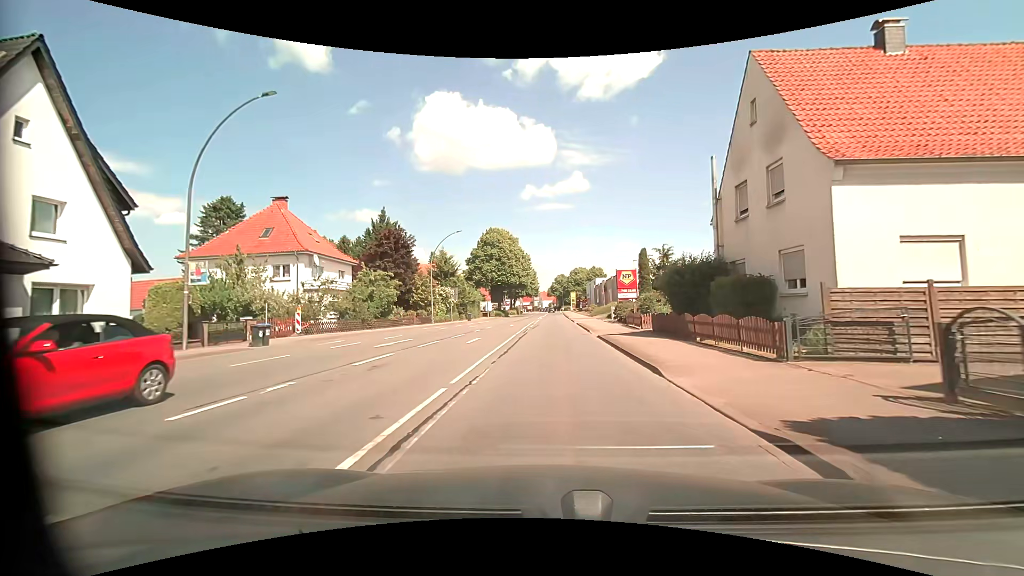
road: primary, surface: asphalt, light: Day
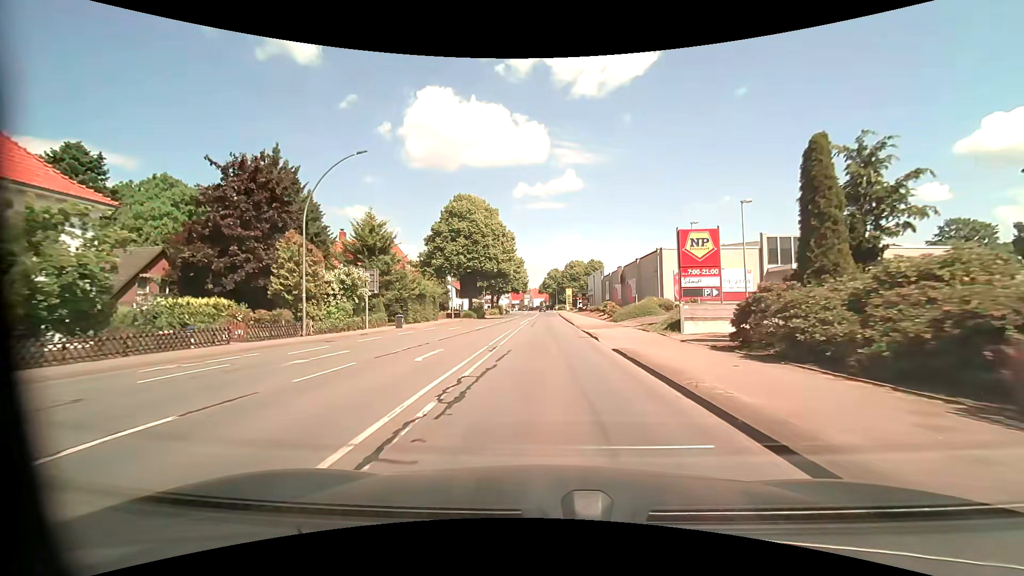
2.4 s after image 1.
(+0.4, +27.6) m; +1°
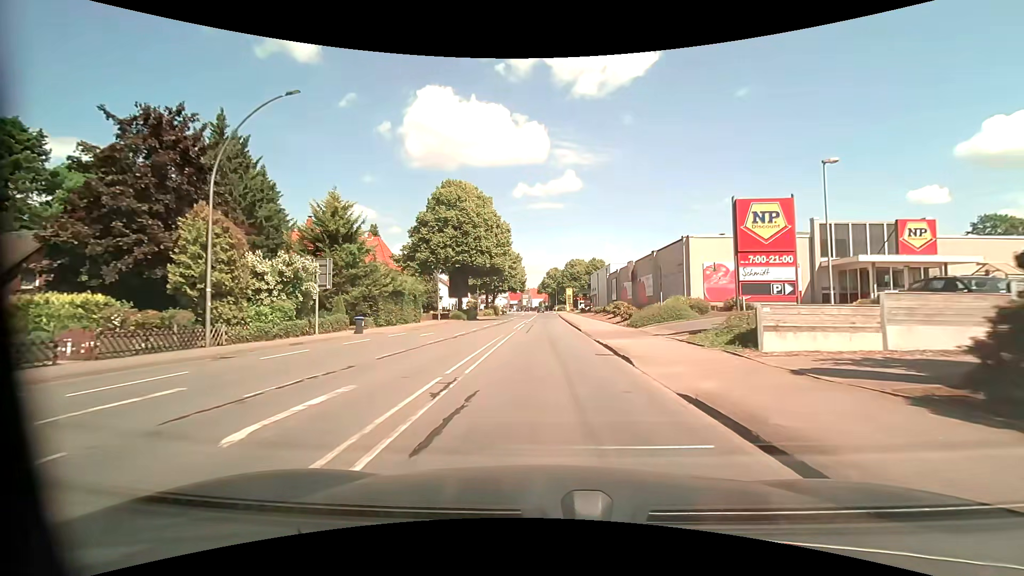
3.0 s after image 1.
(0.0, +7.7) m; +1°
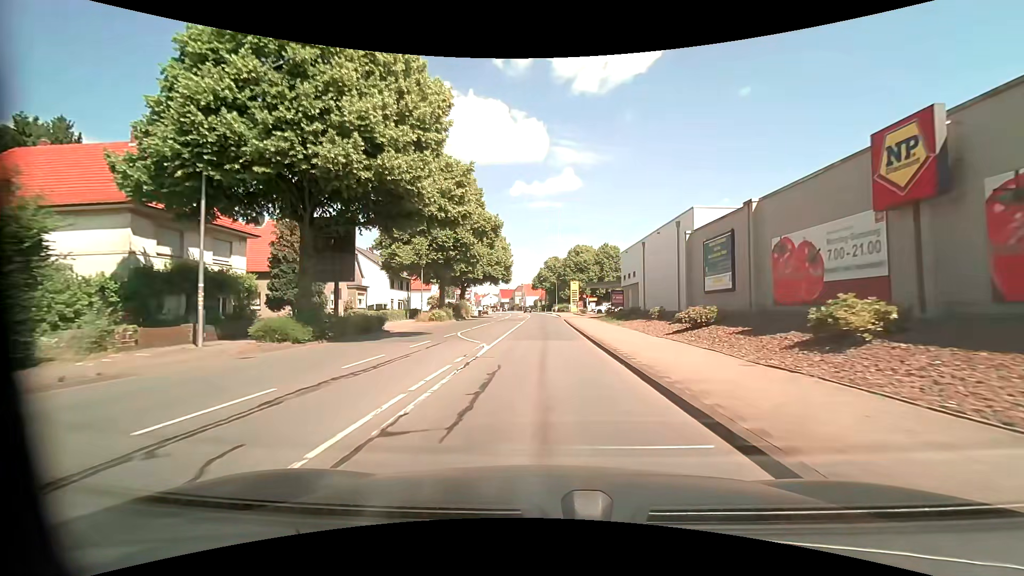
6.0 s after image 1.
(+0.1, +38.3) m; 0°
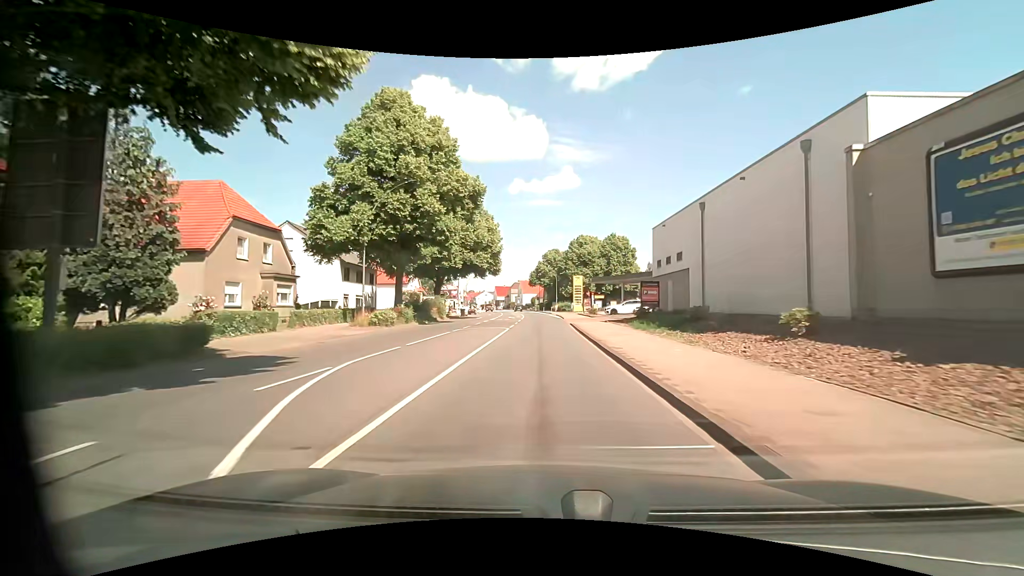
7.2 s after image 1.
(0.0, +15.4) m; 0°
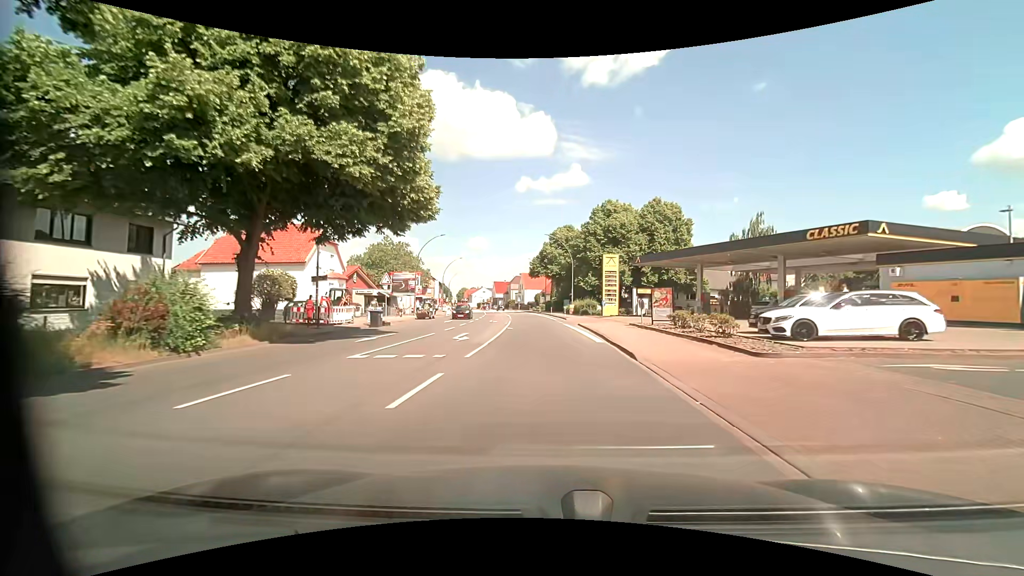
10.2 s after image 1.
(-0.1, +36.5) m; -1°
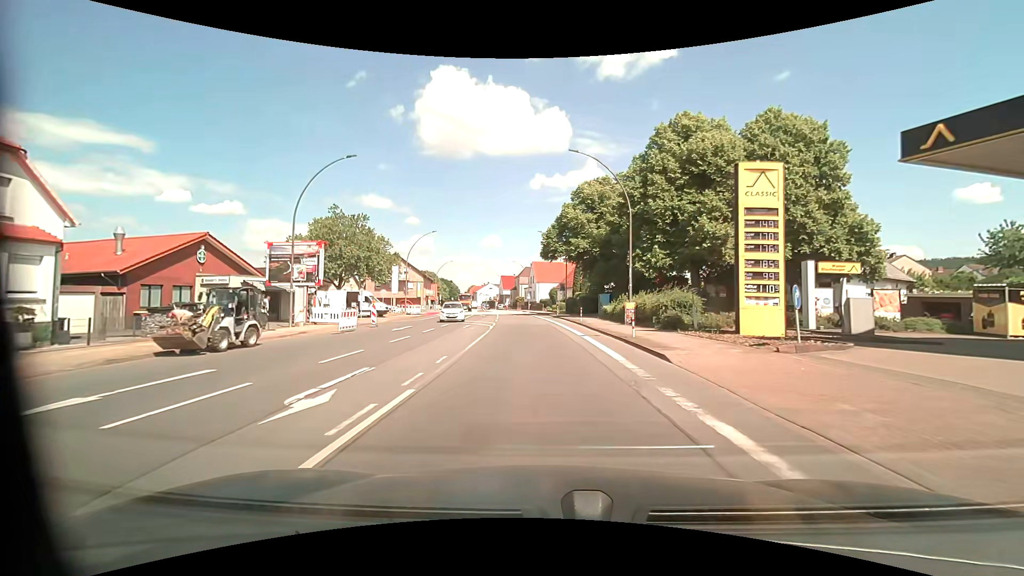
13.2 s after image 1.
(-0.3, +32.8) m; -1°
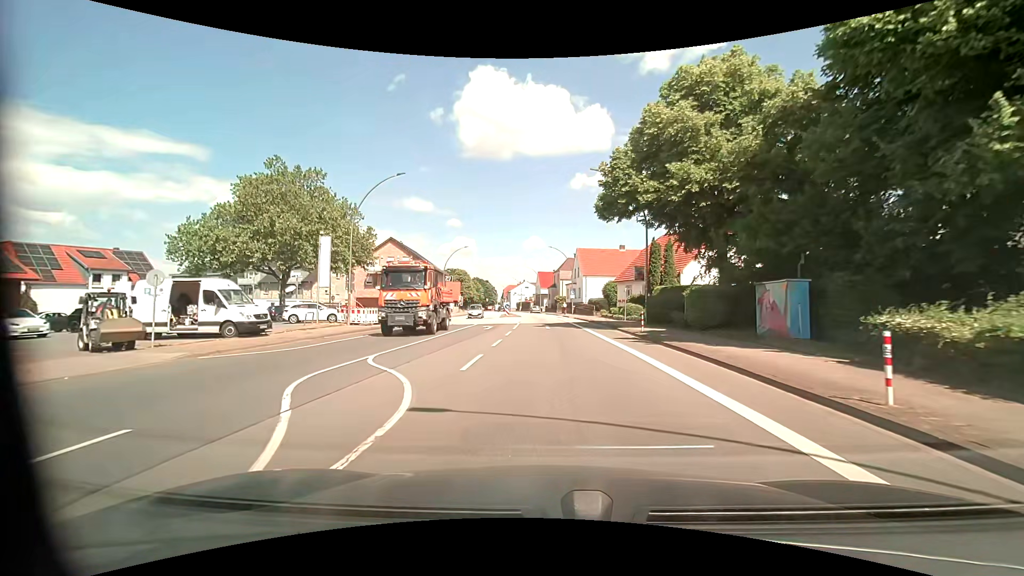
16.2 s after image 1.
(-1.0, +27.2) m; -5°
